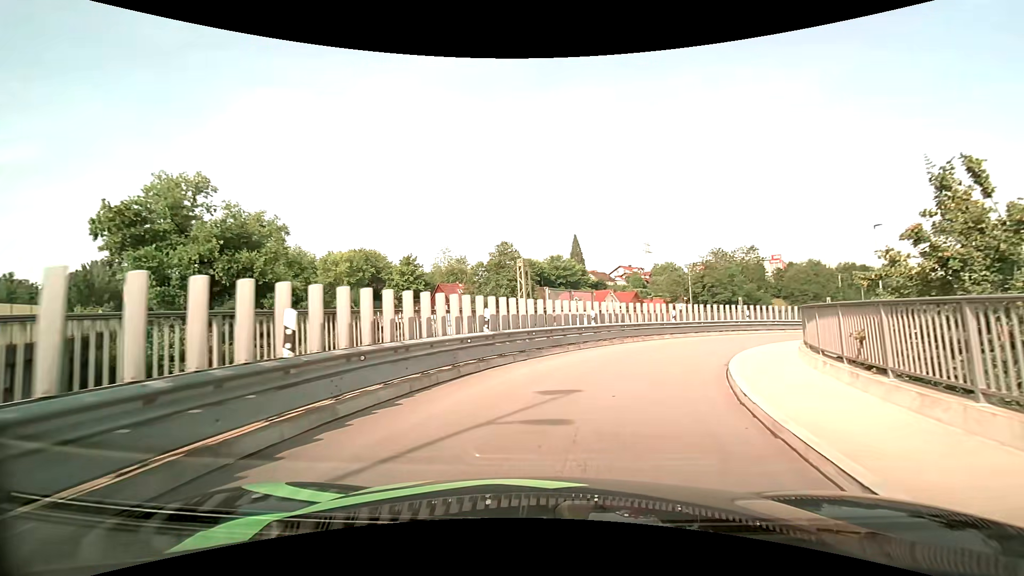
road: primary_link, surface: asphalt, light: Day
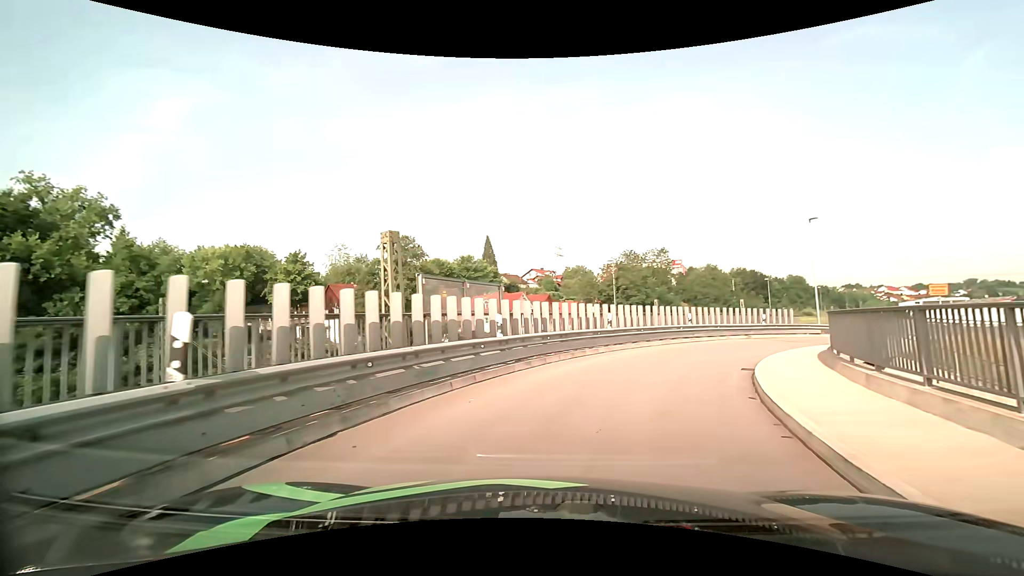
(+0.5, +7.7) m; +9°
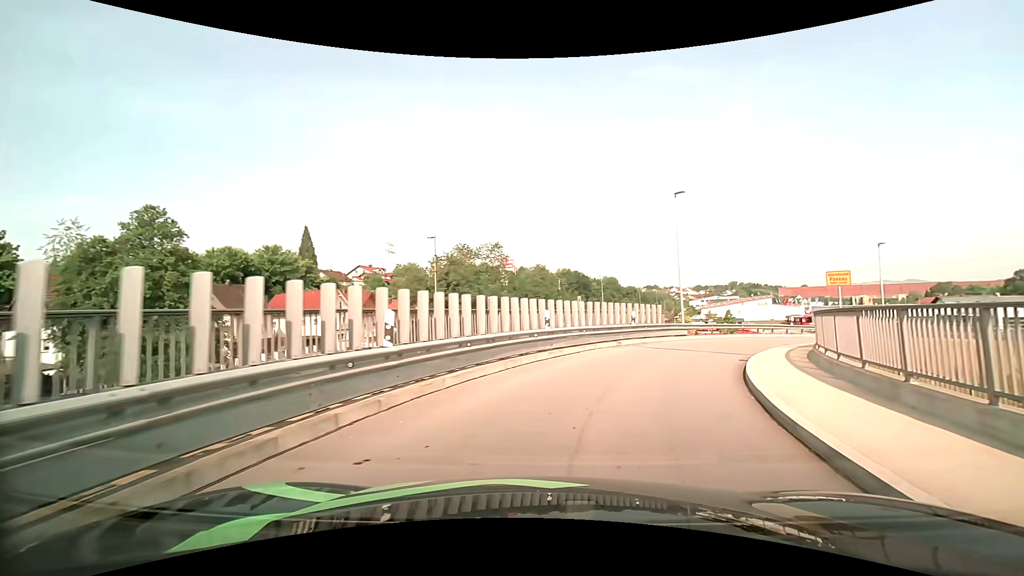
(+1.8, +11.3) m; +19°
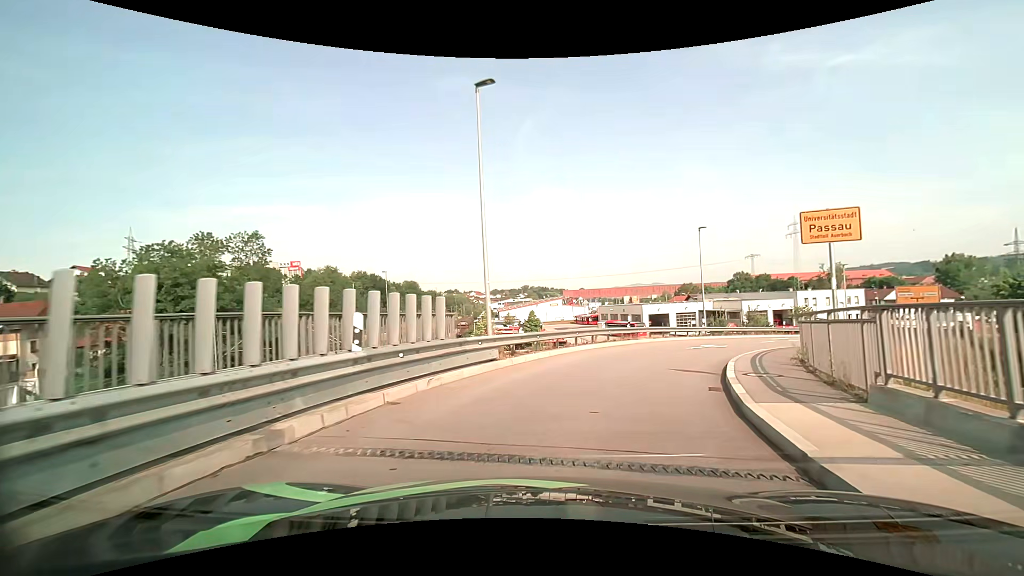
(+3.2, +14.6) m; +23°
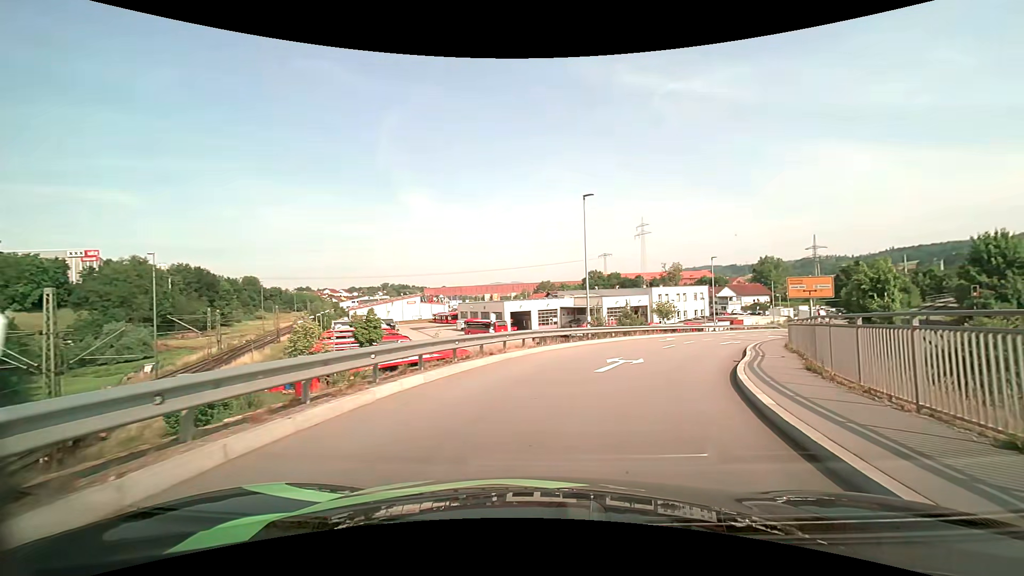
(+1.3, +11.5) m; +15°
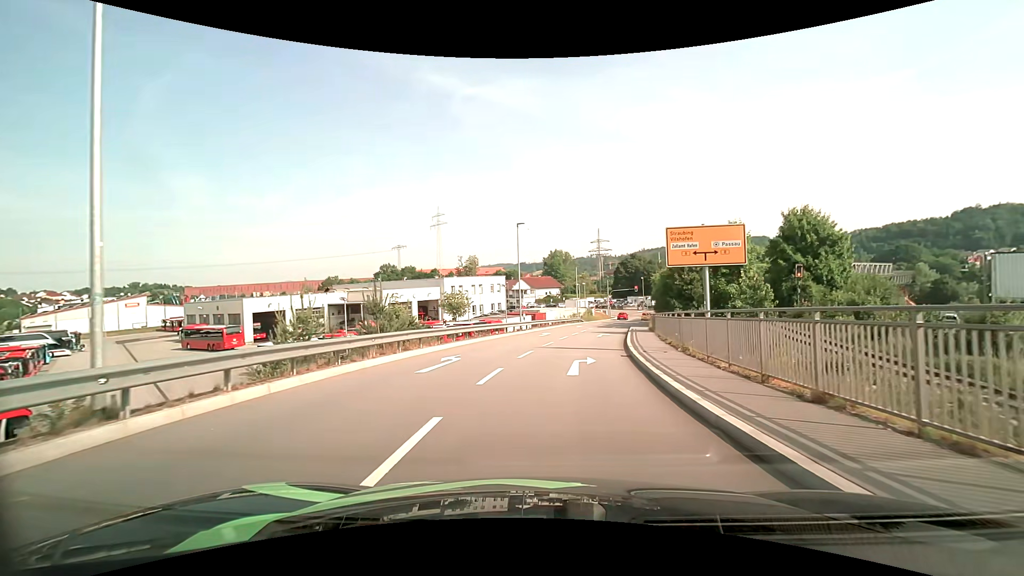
(+5.1, +20.3) m; +23°
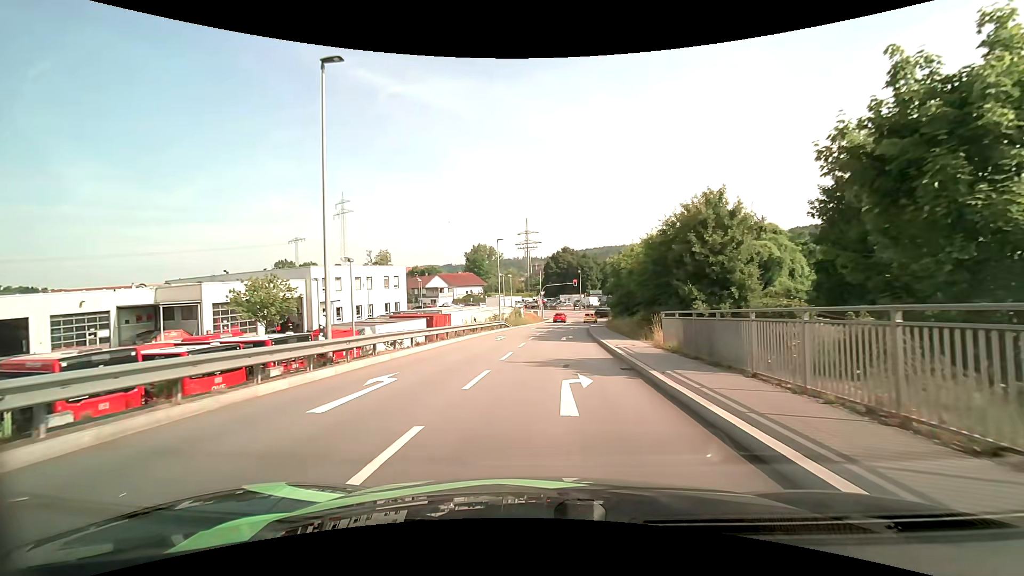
(+2.1, +24.4) m; +9°
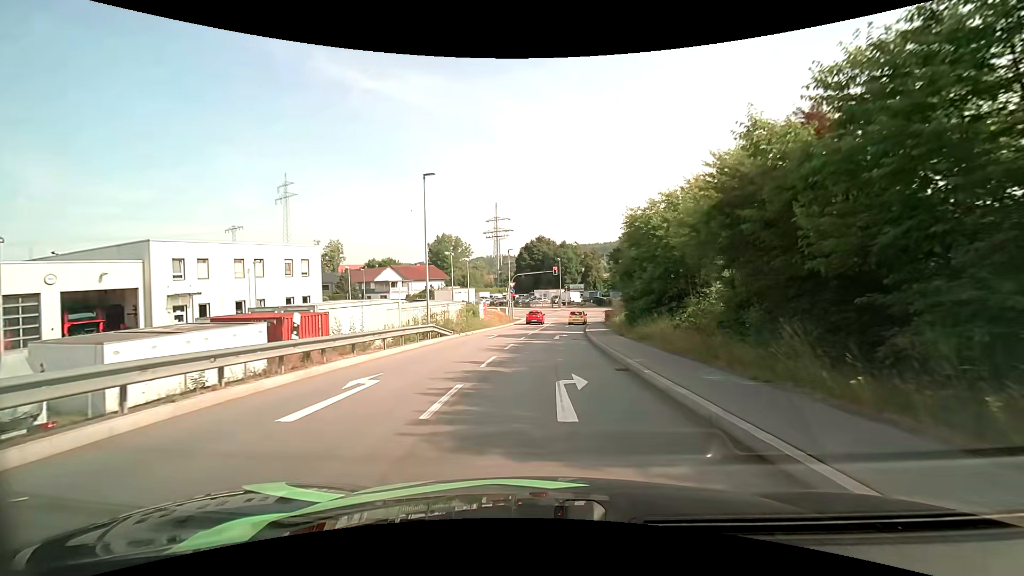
(+0.5, +20.6) m; +3°
